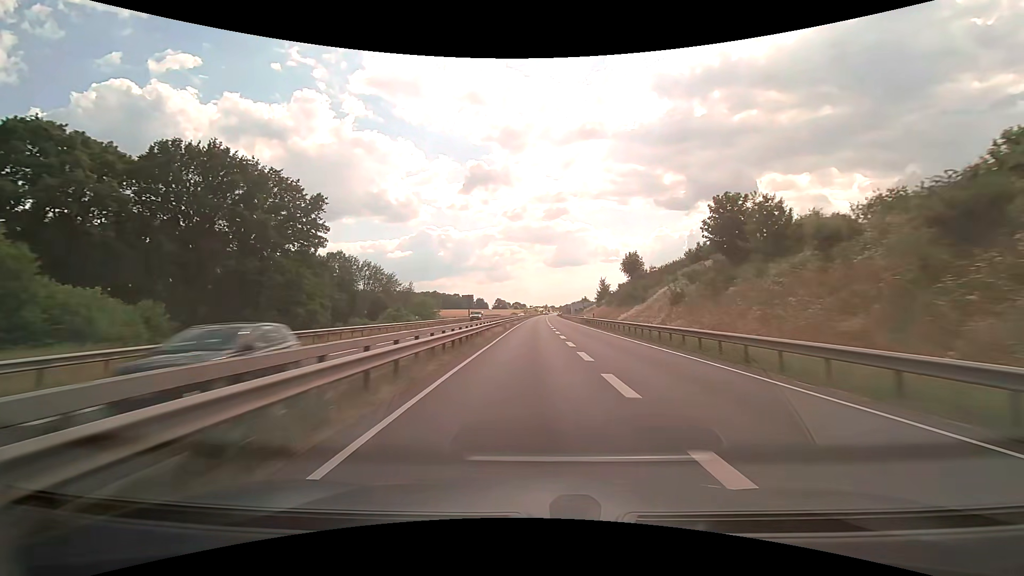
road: trunk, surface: asphalt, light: Day
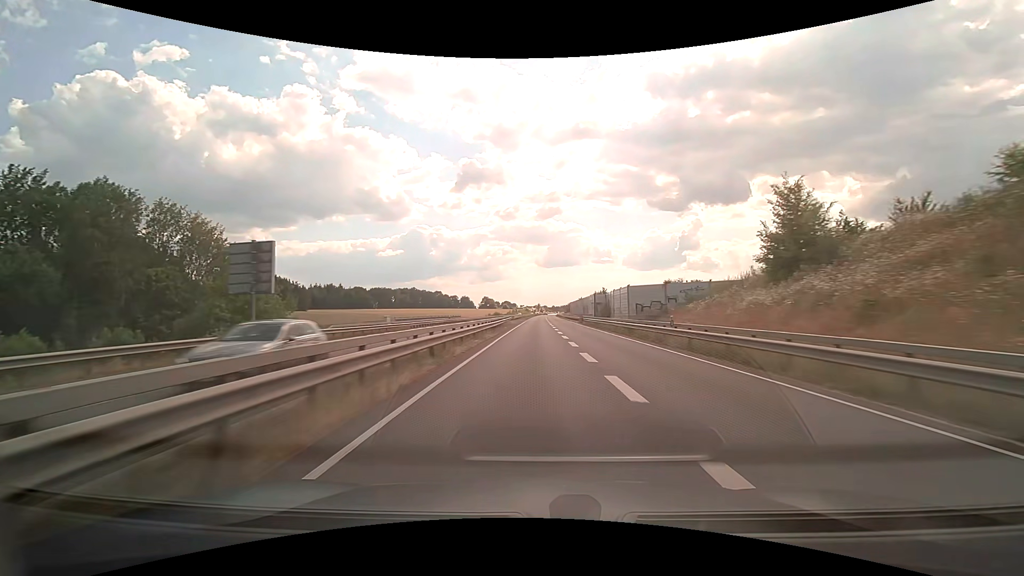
(+0.6, +78.2) m; +1°
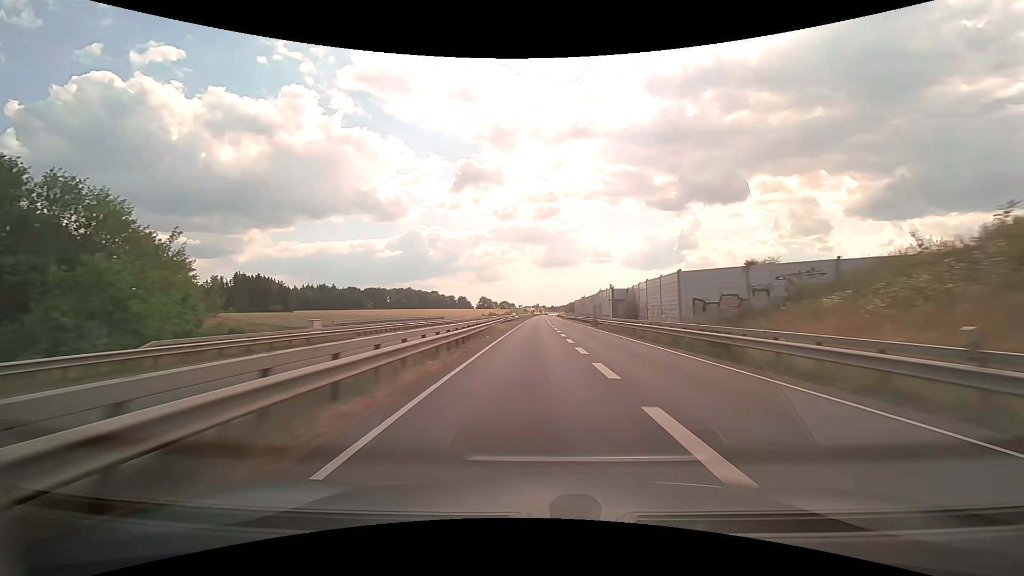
(0.0, +15.4) m; 0°
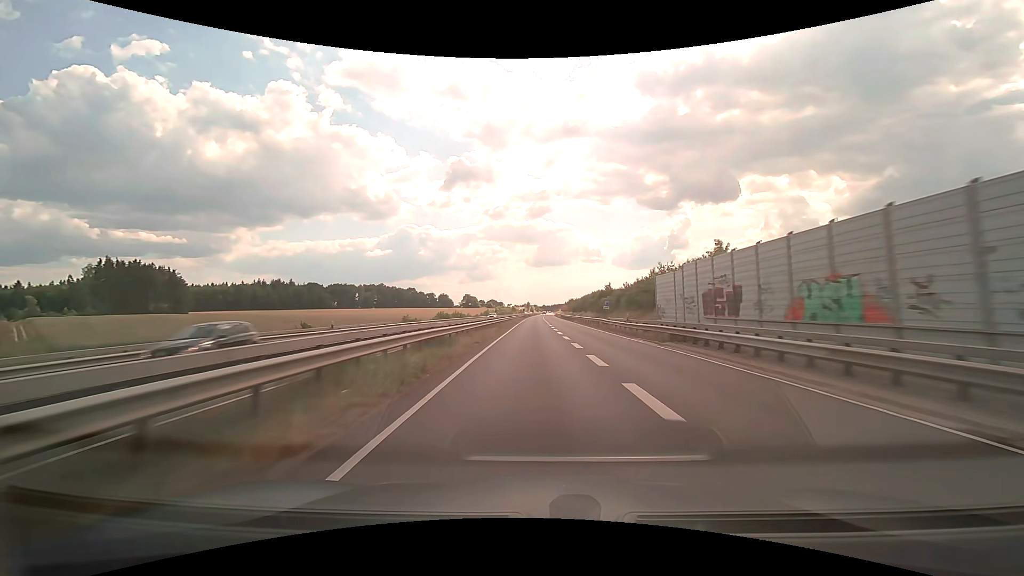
(+0.5, +75.6) m; +1°
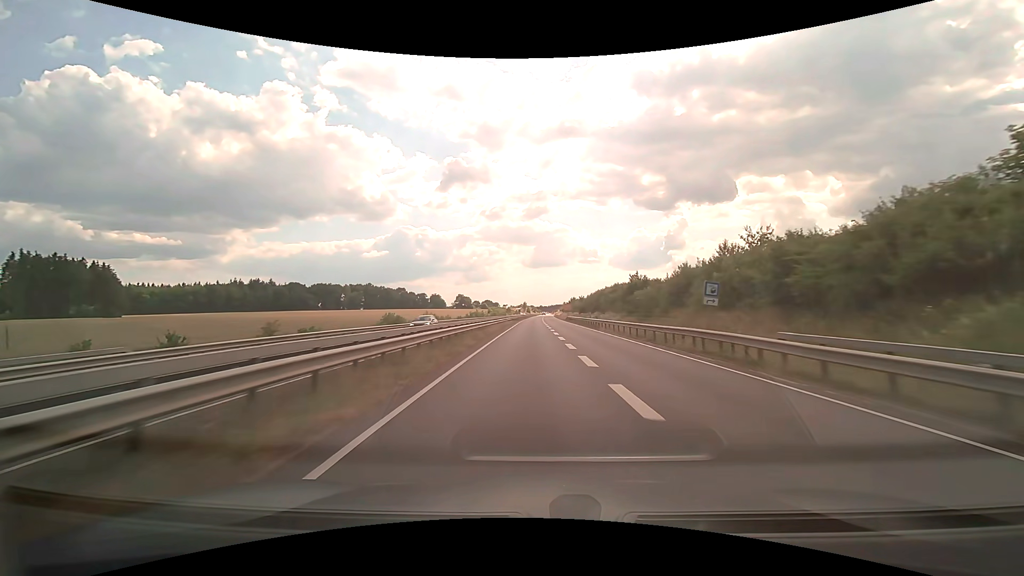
(+0.1, +29.9) m; 0°
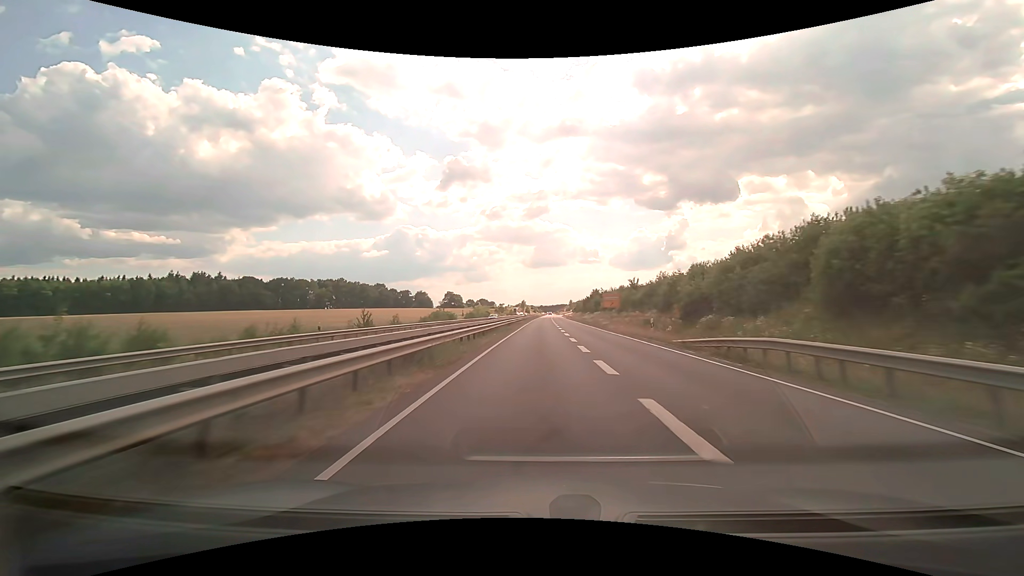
(-0.1, +74.1) m; 0°
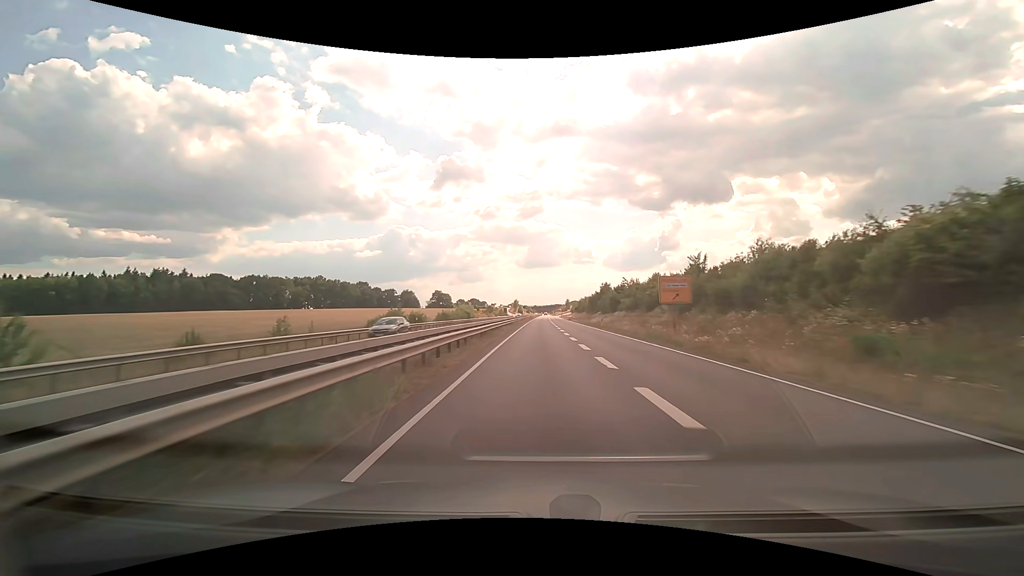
(+0.2, +29.4) m; +1°
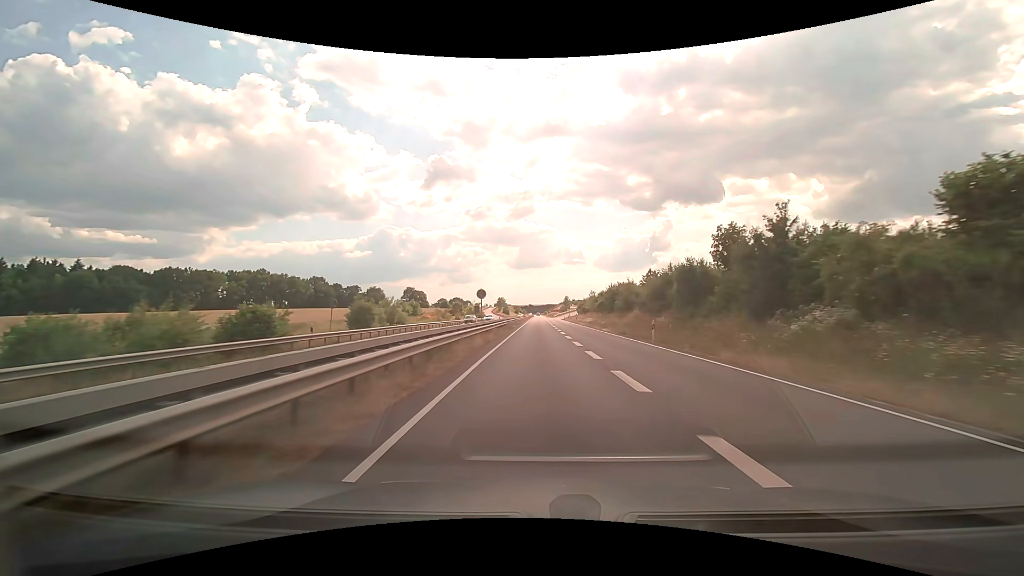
(+0.9, +71.0) m; +1°
(0, +10) (0, +20) (0, +30) (0, +40) (0, +50) (0, +60) (0, +70) (+1, +80) (+1, +90) (+1, +100) m
